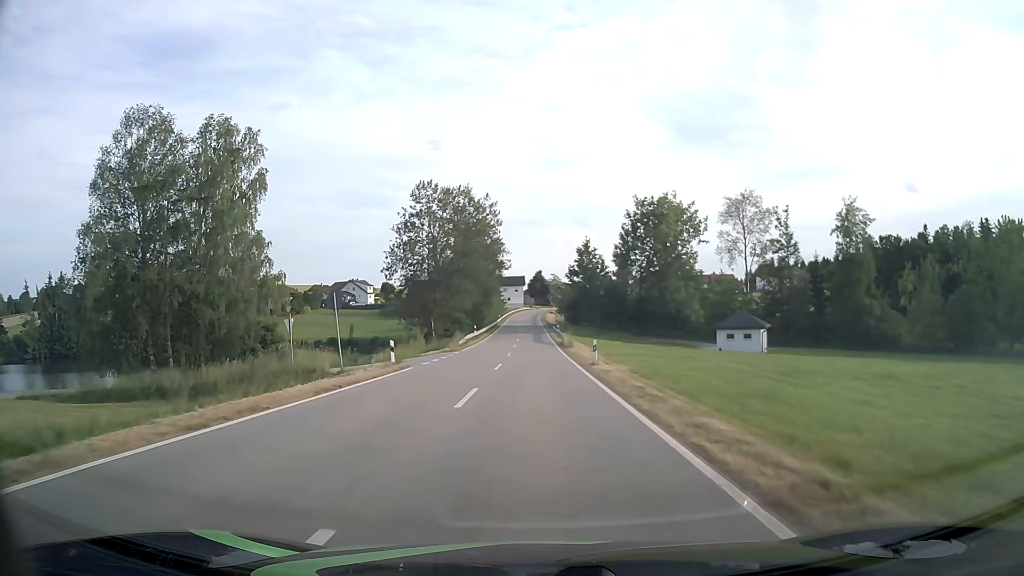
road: tertiary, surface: asphalt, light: Day
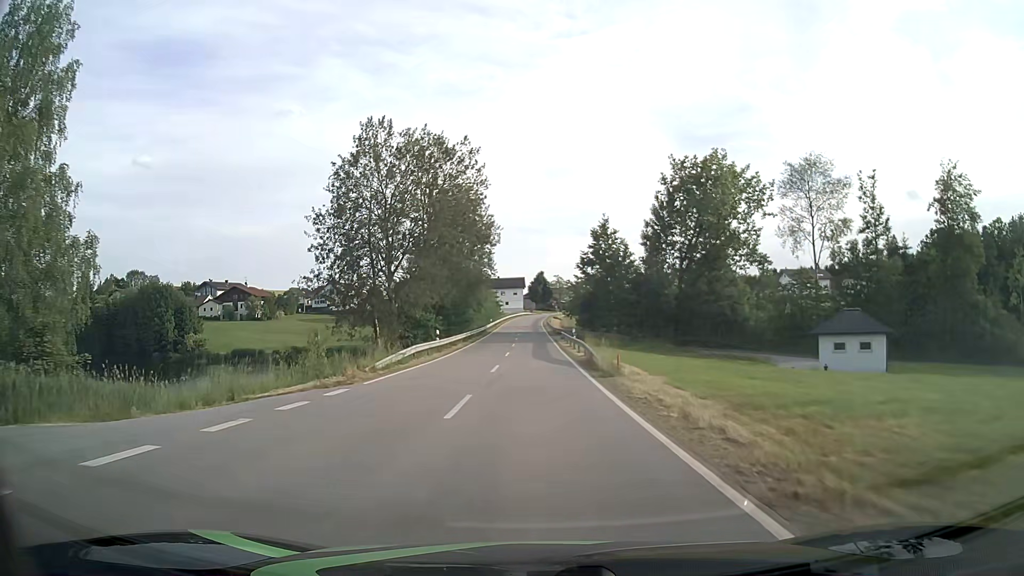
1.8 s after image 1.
(0.0, +25.1) m; 0°
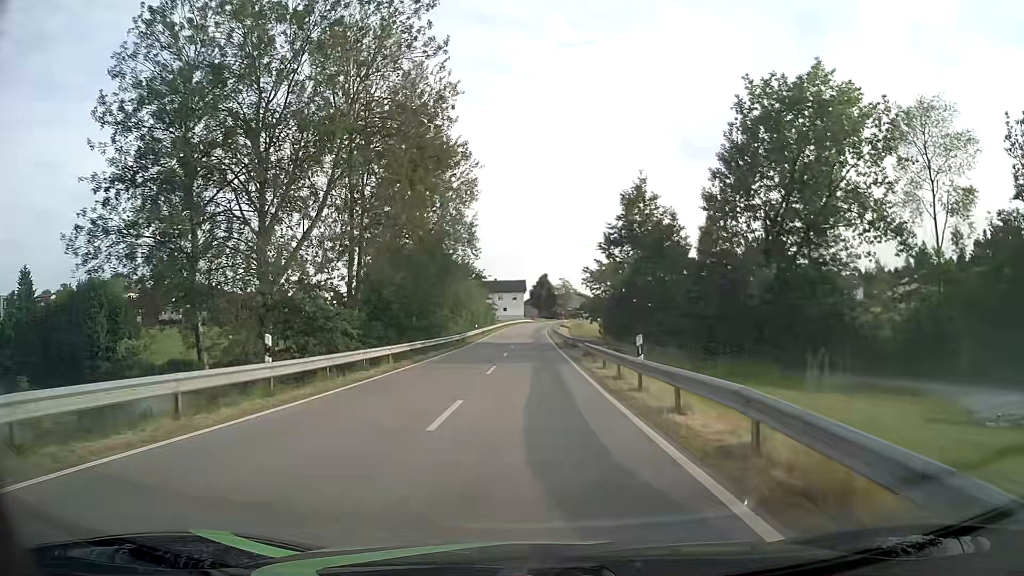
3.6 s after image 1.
(0.0, +25.2) m; 0°
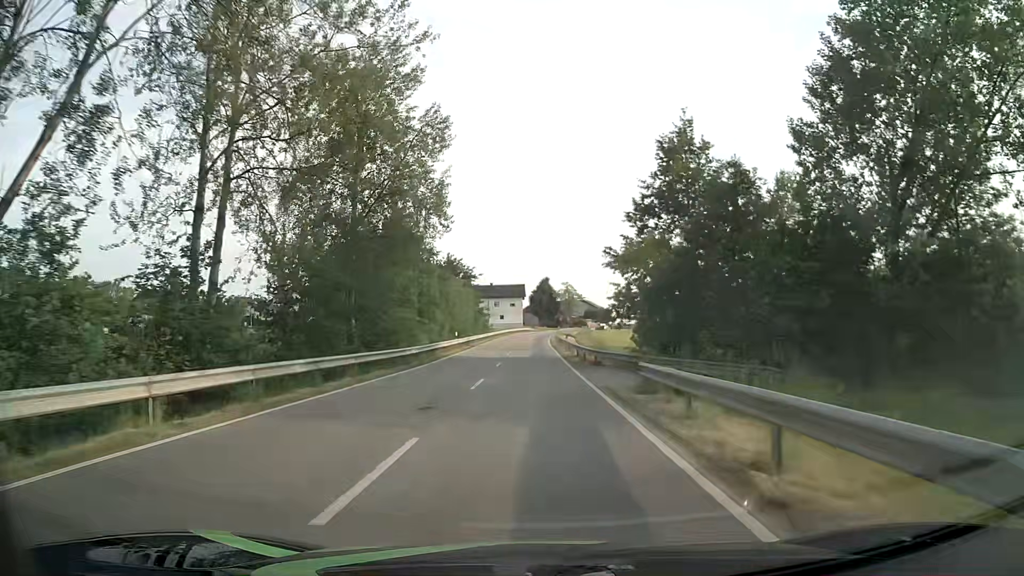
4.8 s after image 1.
(0.0, +16.8) m; 0°
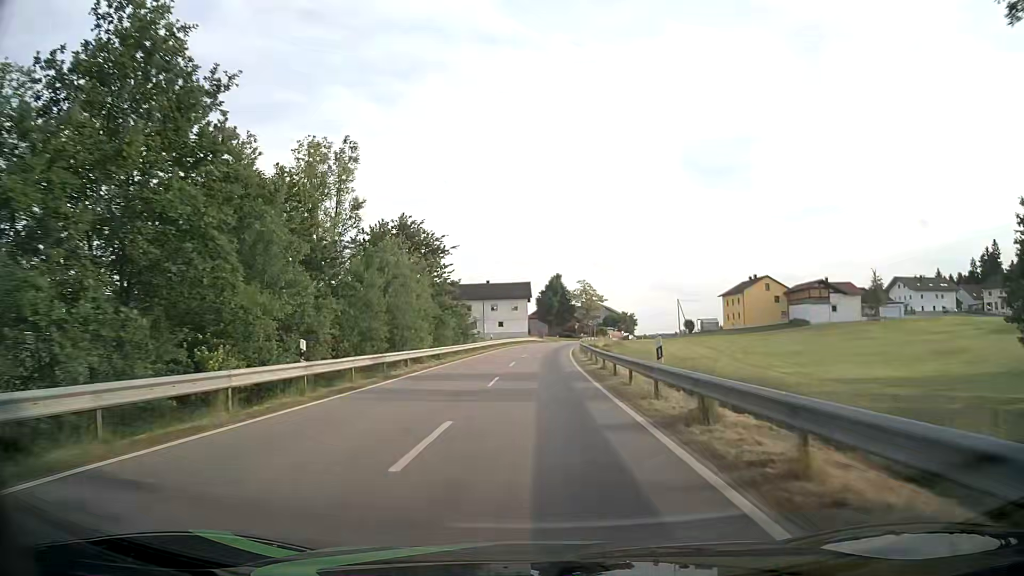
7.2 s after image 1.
(-0.3, +33.9) m; -1°
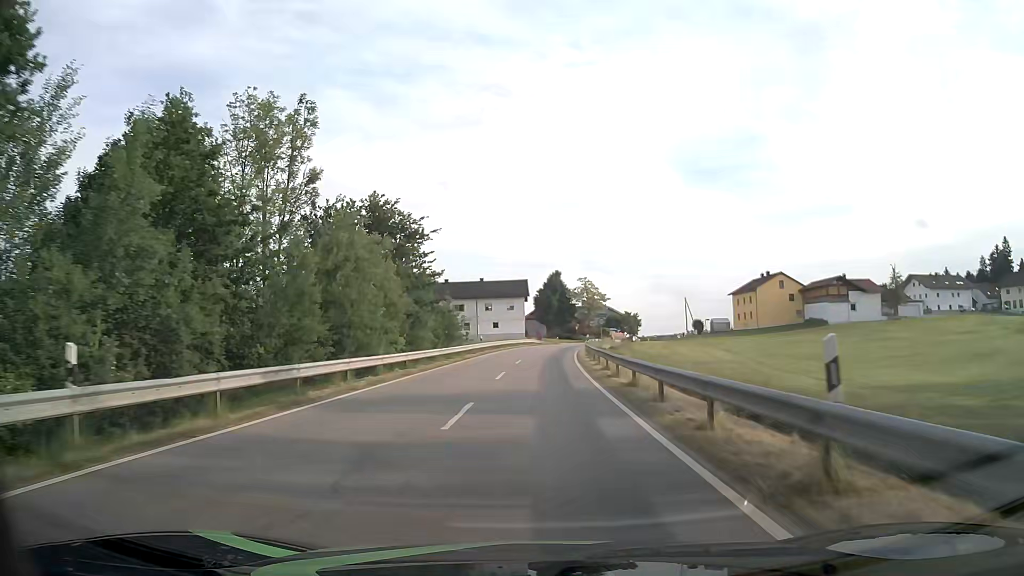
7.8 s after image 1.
(0.0, +8.6) m; 0°
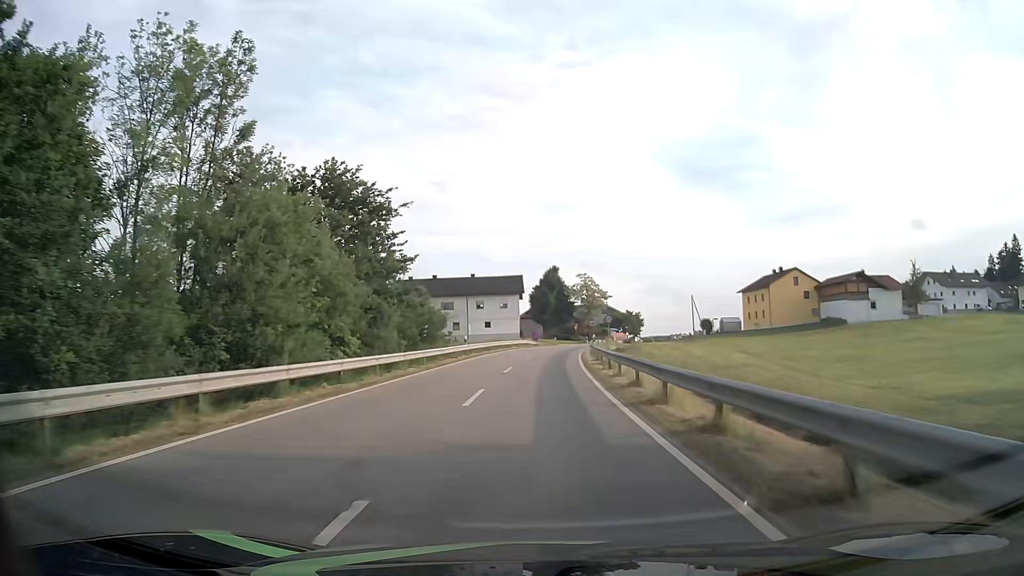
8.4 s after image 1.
(+0.1, +8.6) m; 0°
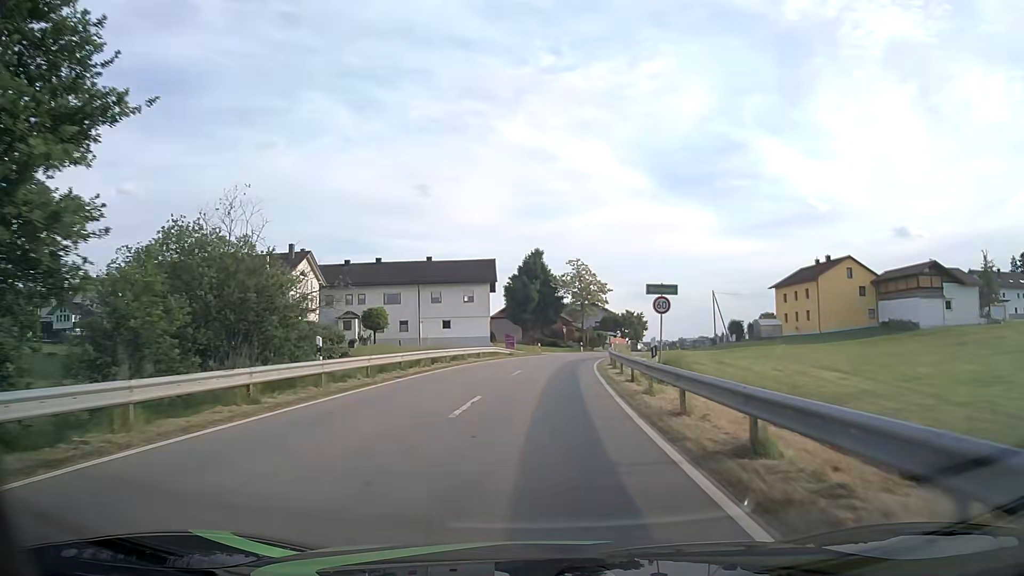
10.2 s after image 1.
(+0.4, +25.9) m; +2°
(0, +10) (0, +20) (+1, +30) (+2, +40) (+4, +50) (+6, +59) (+9, +69) (+12, +78) (+16, +88) (+20, +97) m
